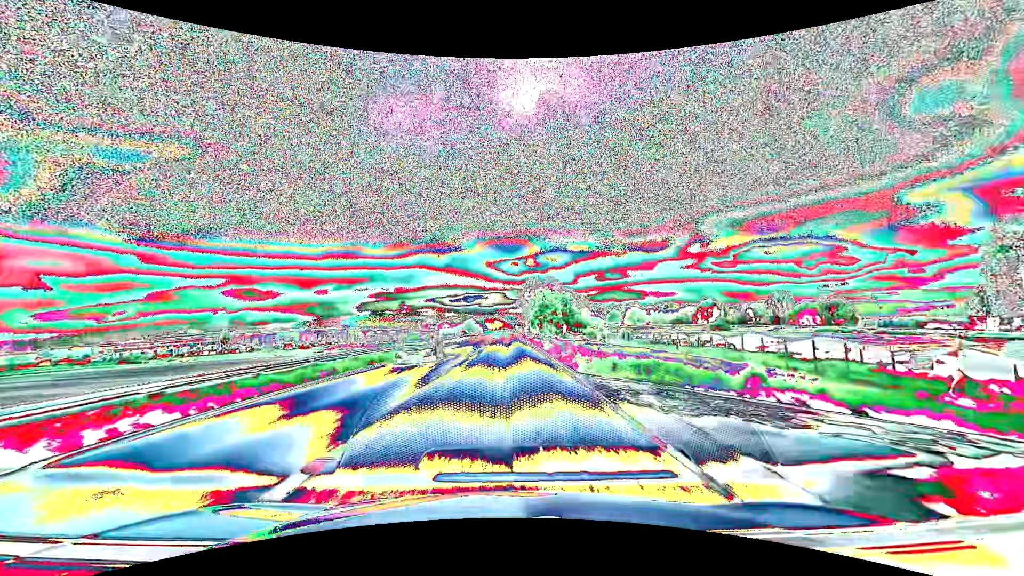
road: primary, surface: asphalt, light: Day
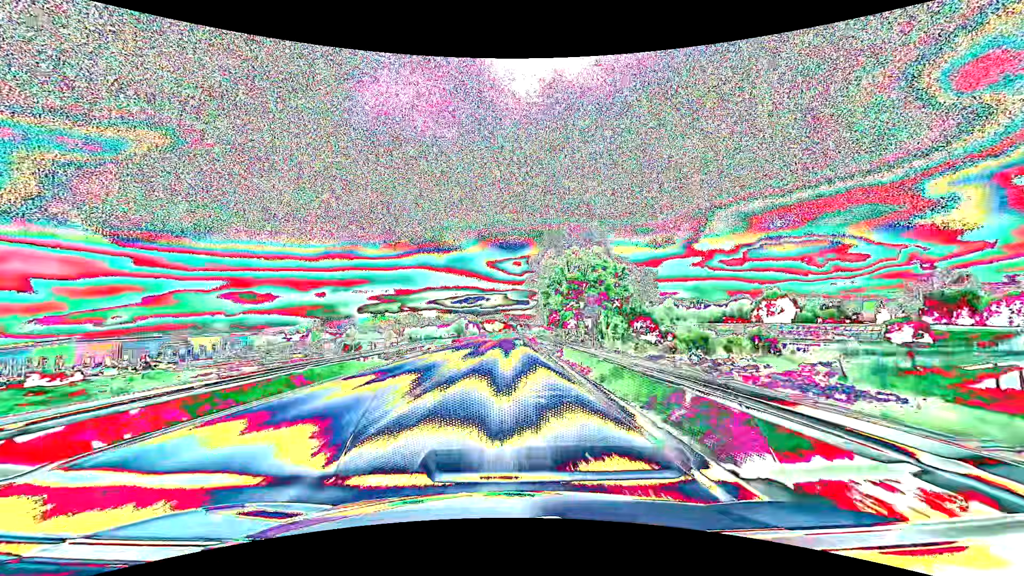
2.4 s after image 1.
(0.0, +63.3) m; 0°
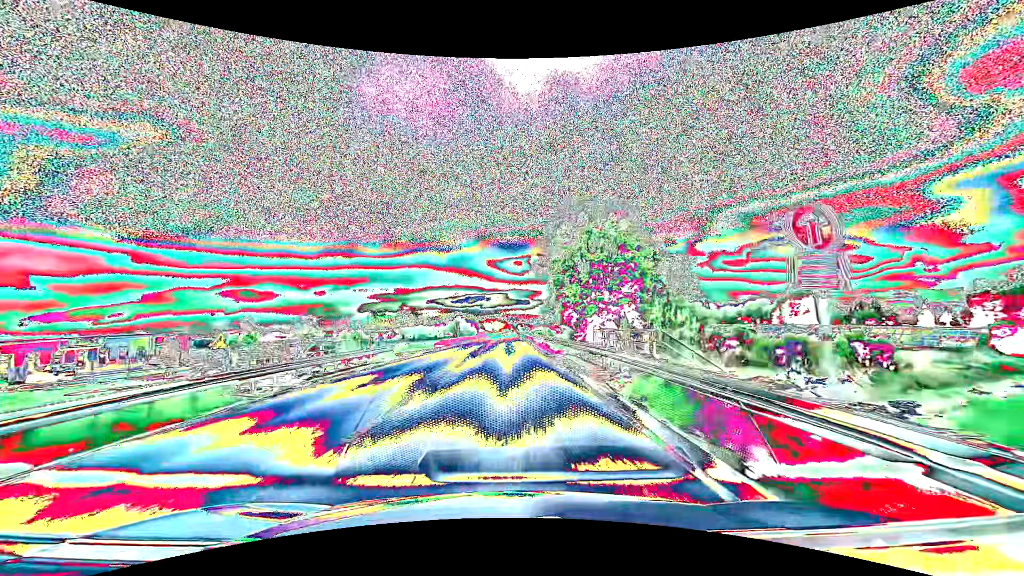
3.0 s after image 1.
(0.0, +15.8) m; 0°
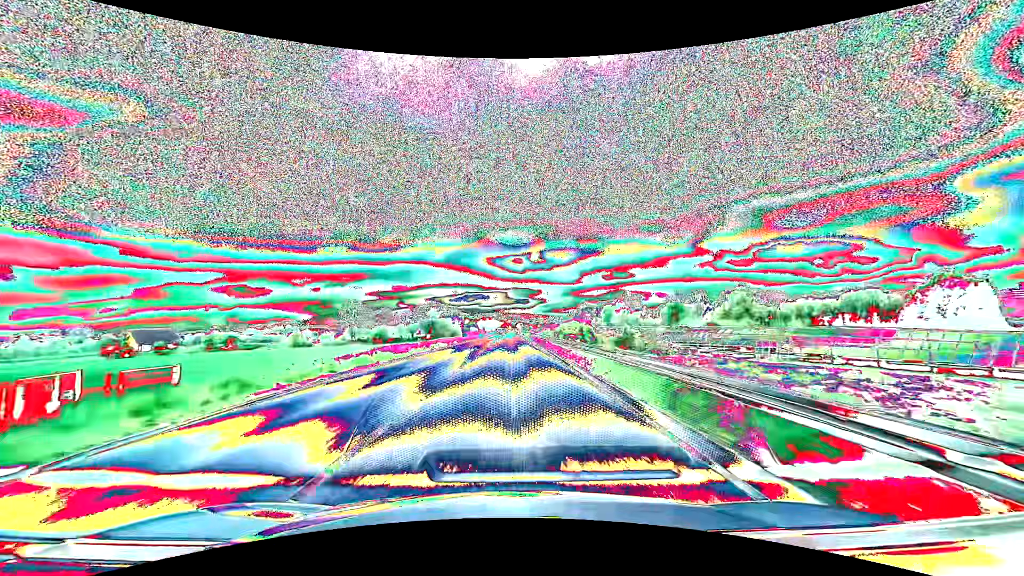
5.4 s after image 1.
(0.0, +63.1) m; 0°
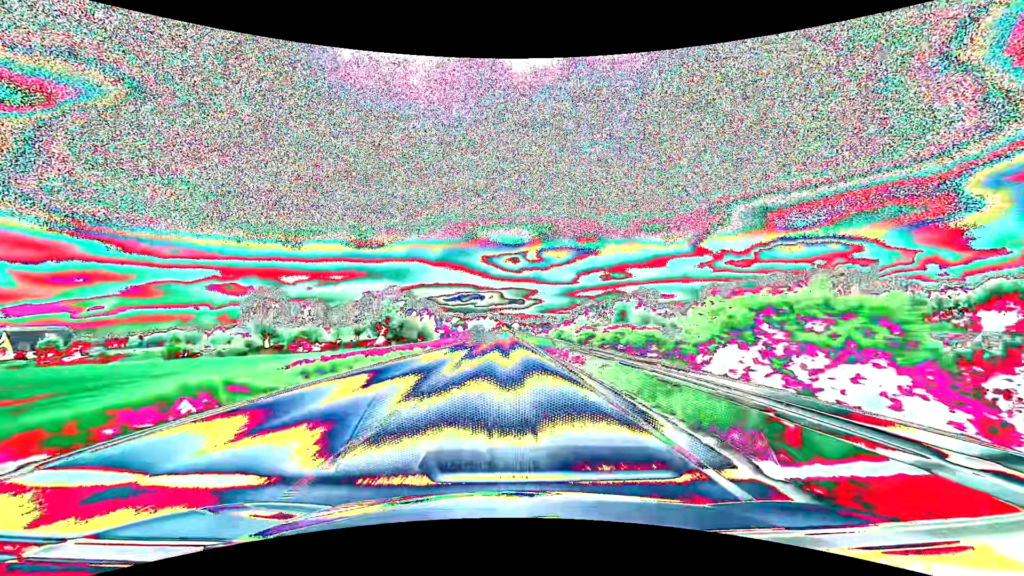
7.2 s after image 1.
(+0.5, +47.4) m; +1°
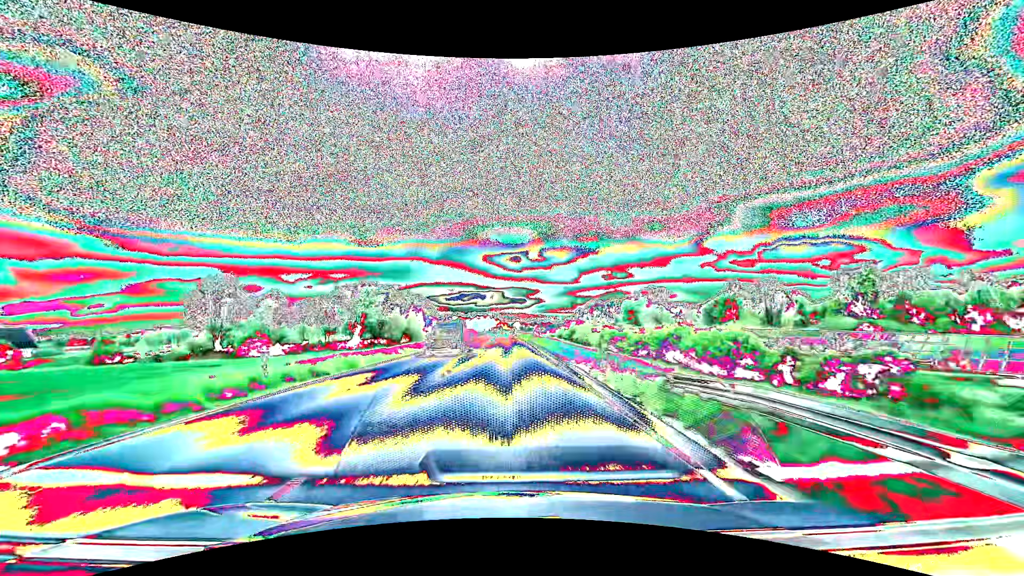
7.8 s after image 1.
(0.0, +15.8) m; 0°
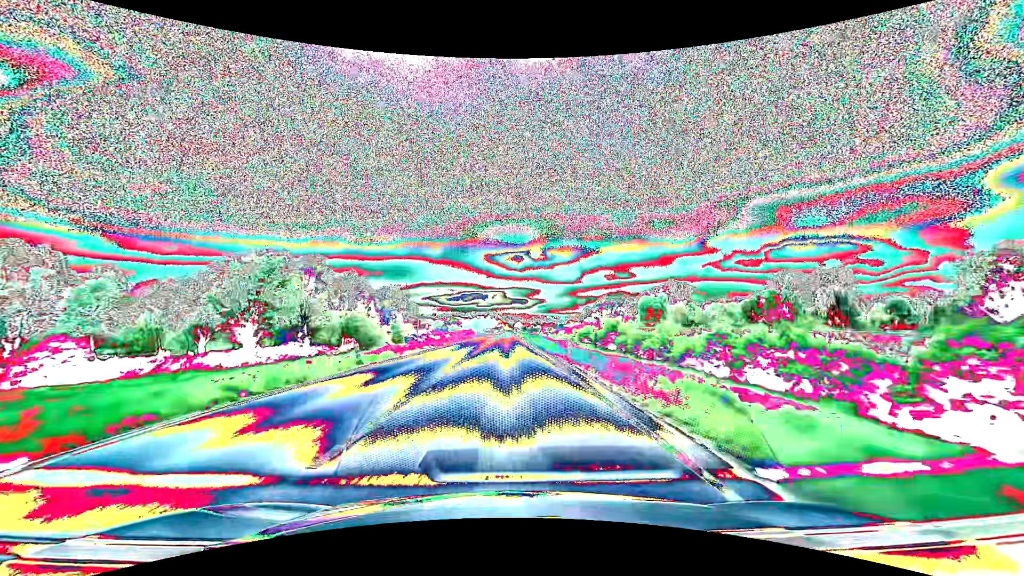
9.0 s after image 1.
(-0.1, +31.7) m; 0°
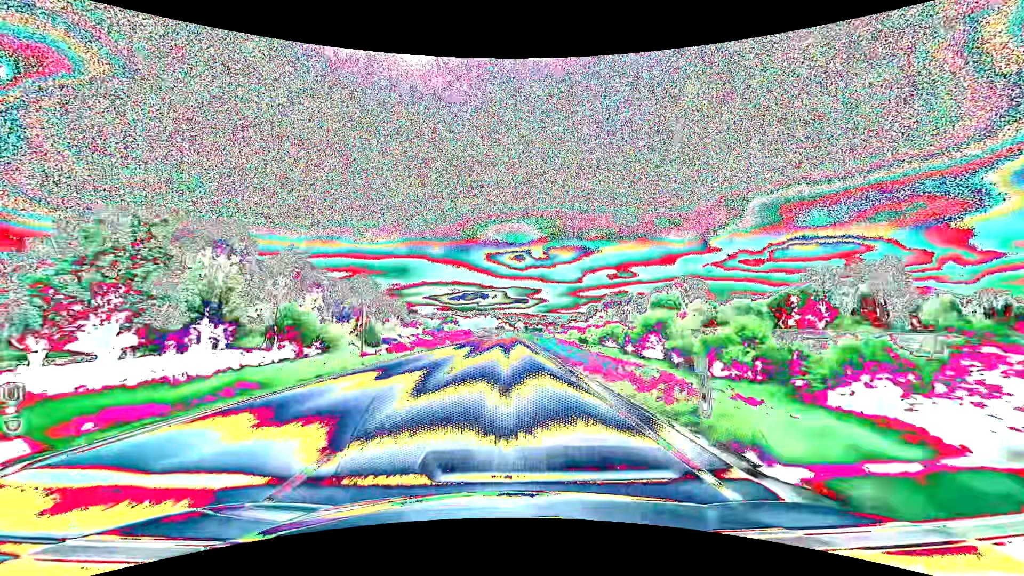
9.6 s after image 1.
(0.0, +15.8) m; 0°
(0, +10) (0, +20) (0, +30) (0, +40) (0, +50) (0, +60) (0, +70) (0, +80) (0, +90) (0, +100) m
